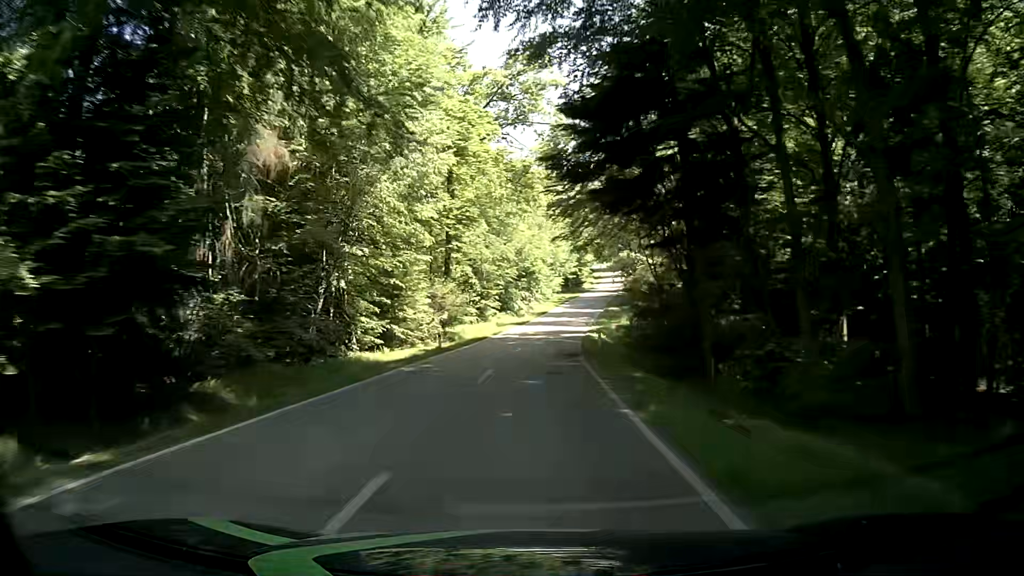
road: tertiary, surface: asphalt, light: Day
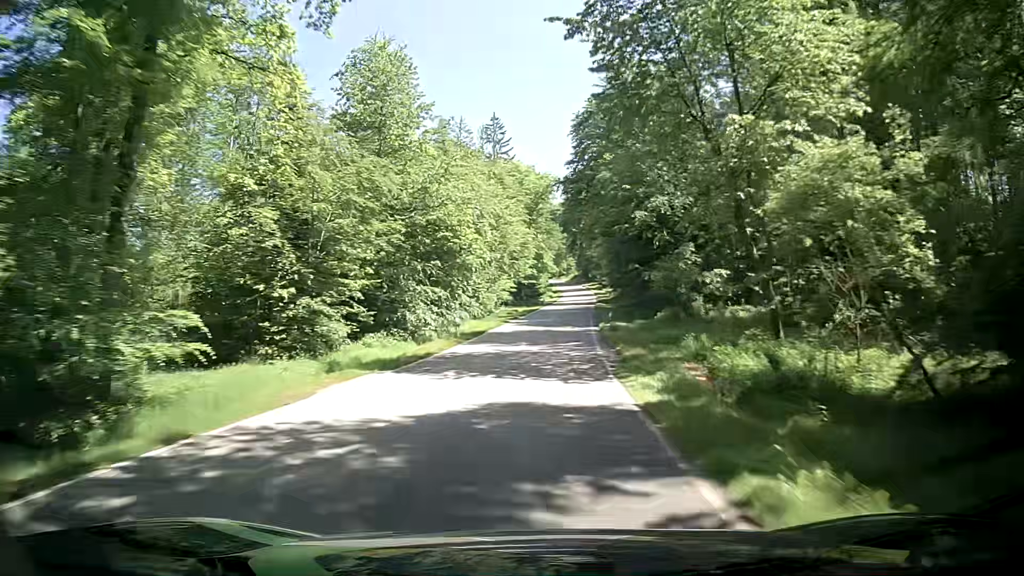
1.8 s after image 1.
(+1.3, +38.0) m; +5°
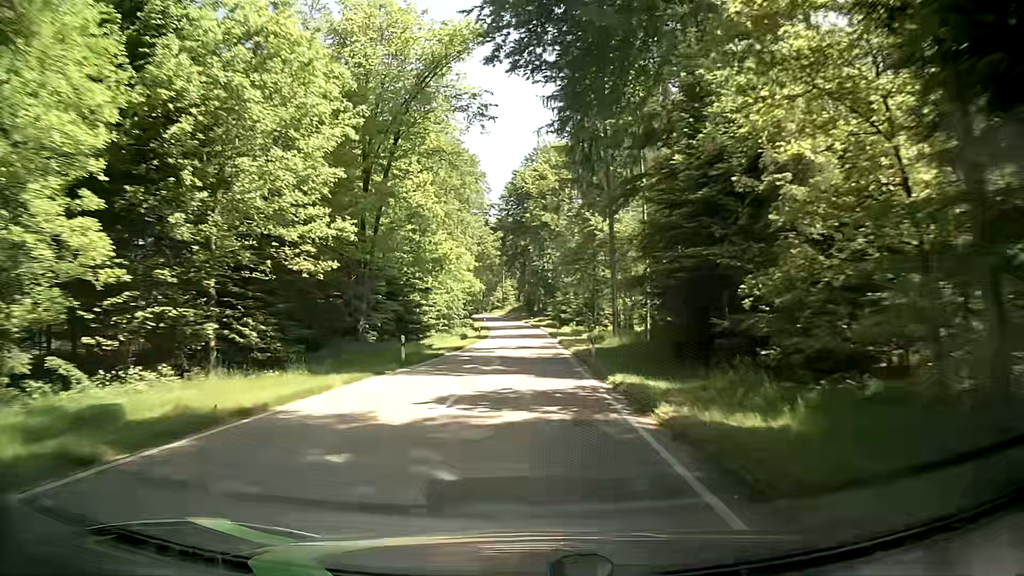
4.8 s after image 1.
(+3.2, +61.8) m; +5°
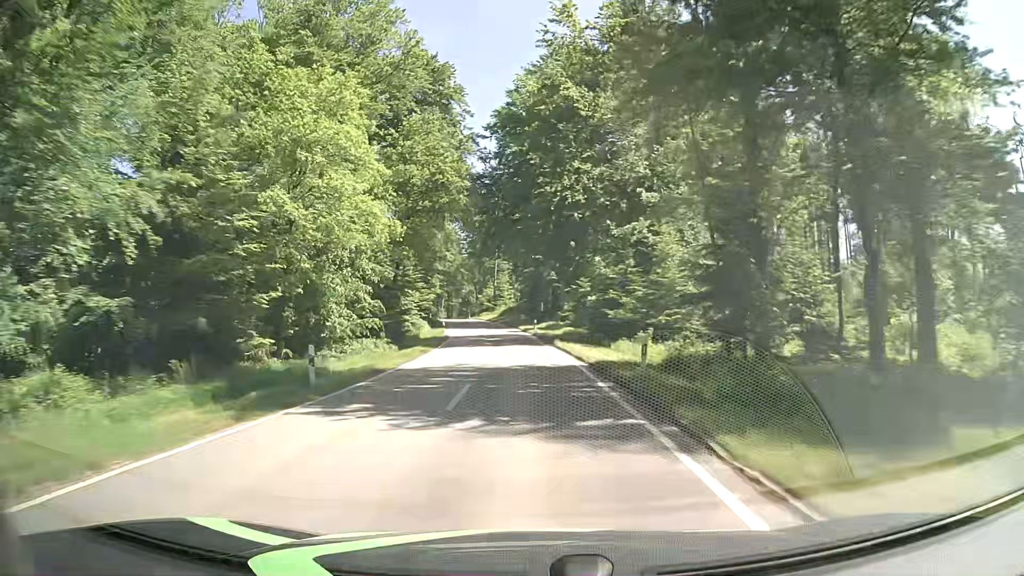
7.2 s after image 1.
(+0.3, +47.8) m; 0°
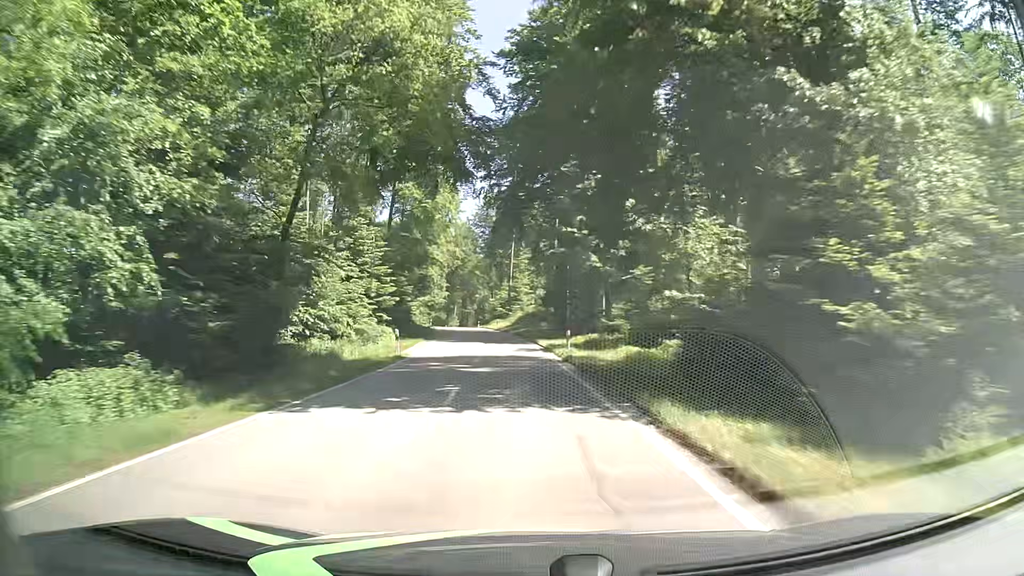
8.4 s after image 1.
(-0.3, +23.6) m; -2°
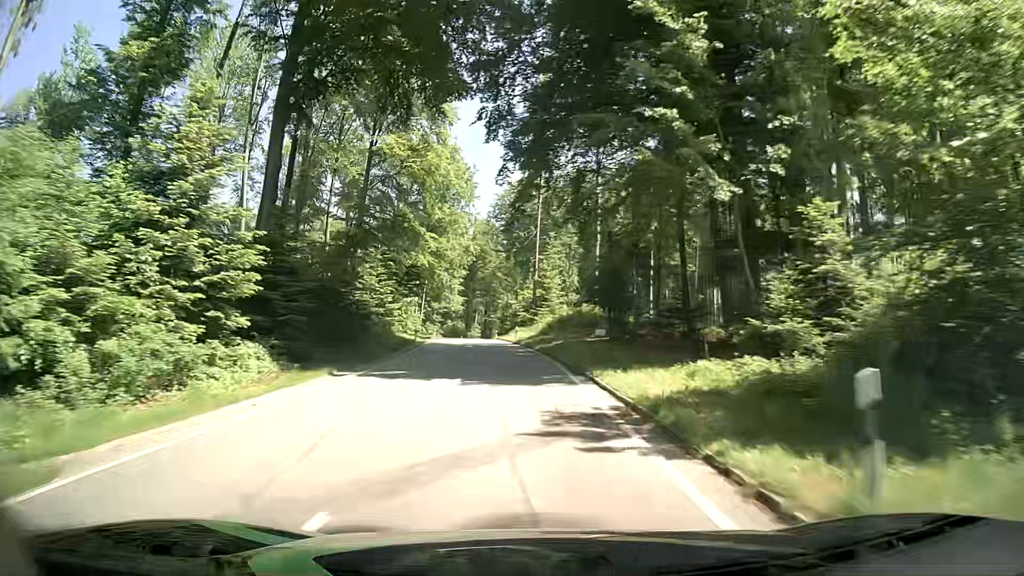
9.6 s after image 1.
(-0.5, +23.0) m; -2°
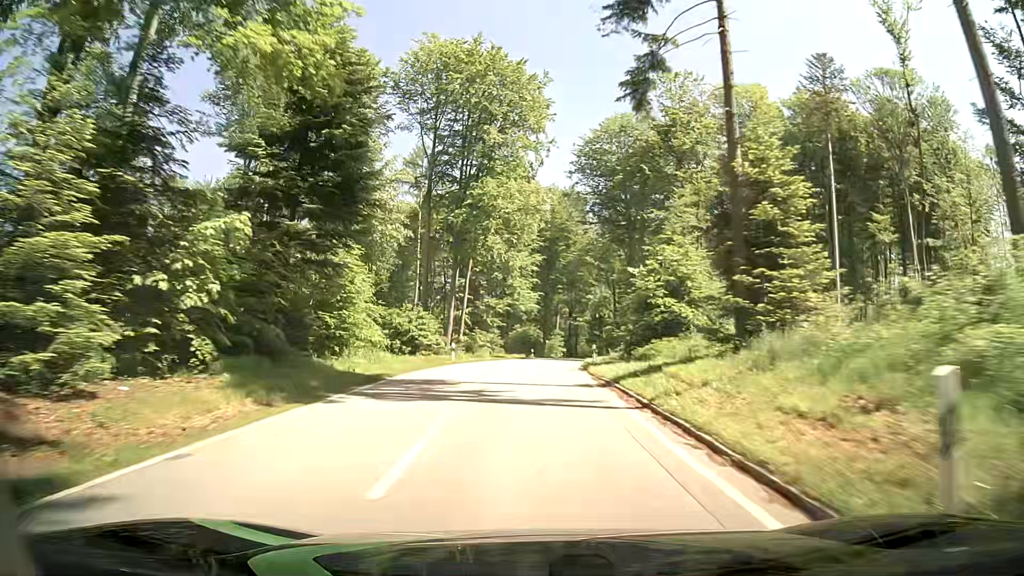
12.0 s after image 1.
(-2.9, +43.7) m; -8°
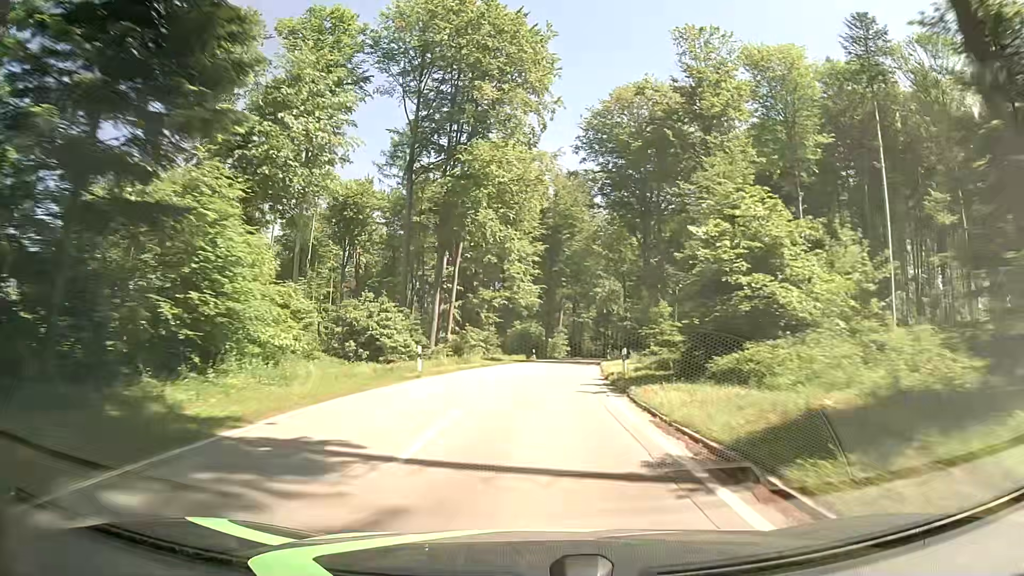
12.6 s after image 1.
(0.0, +10.7) m; 0°
(0, +10) (0, +20) (+1, +30) (+2, +40) (+3, +50) (+4, +60) (+5, +70) (+6, +80) (+8, +90) (+9, +99) m
